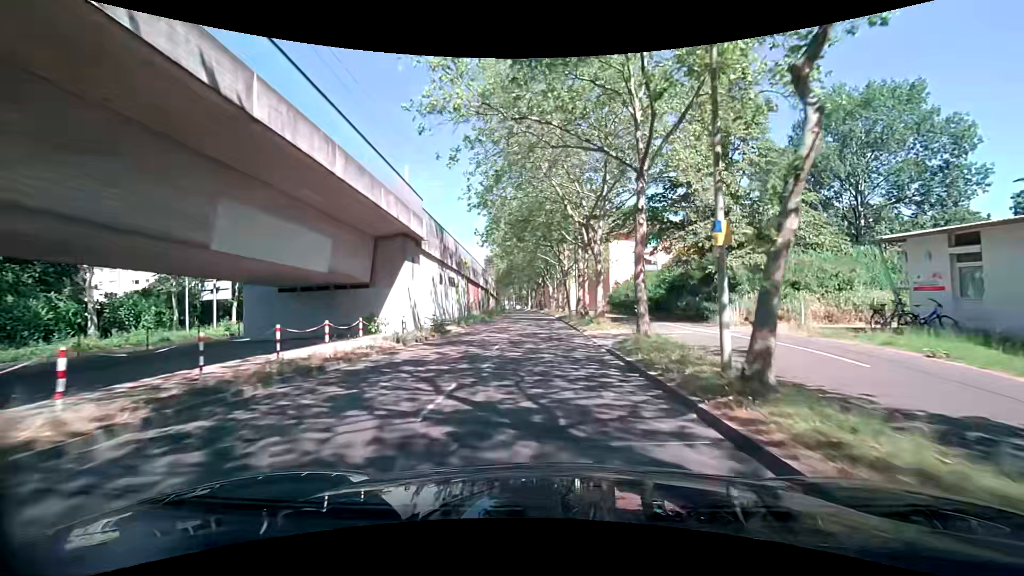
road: tertiary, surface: asphalt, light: Day
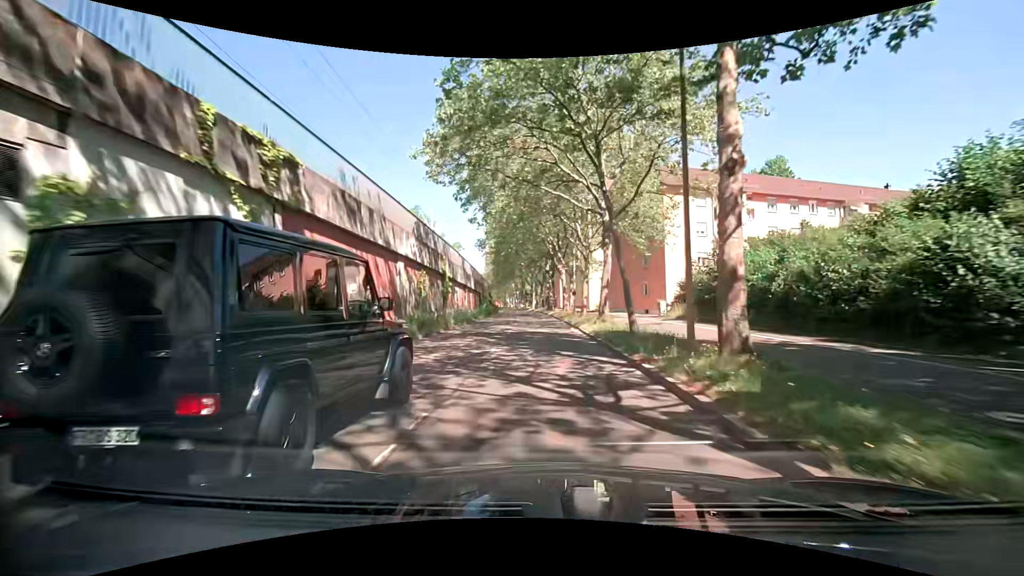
(-0.7, +29.8) m; -2°
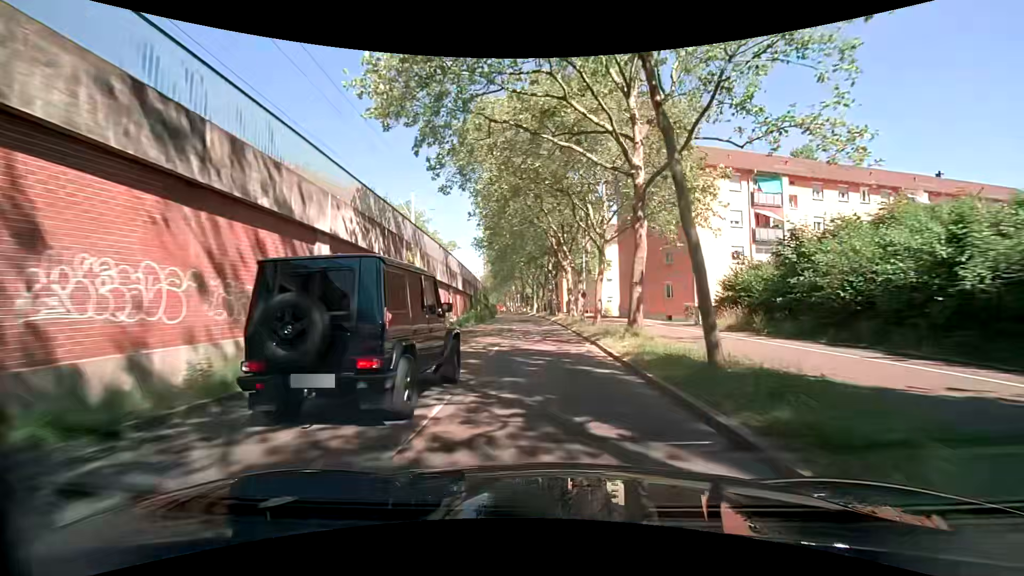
(-0.1, +7.6) m; 0°
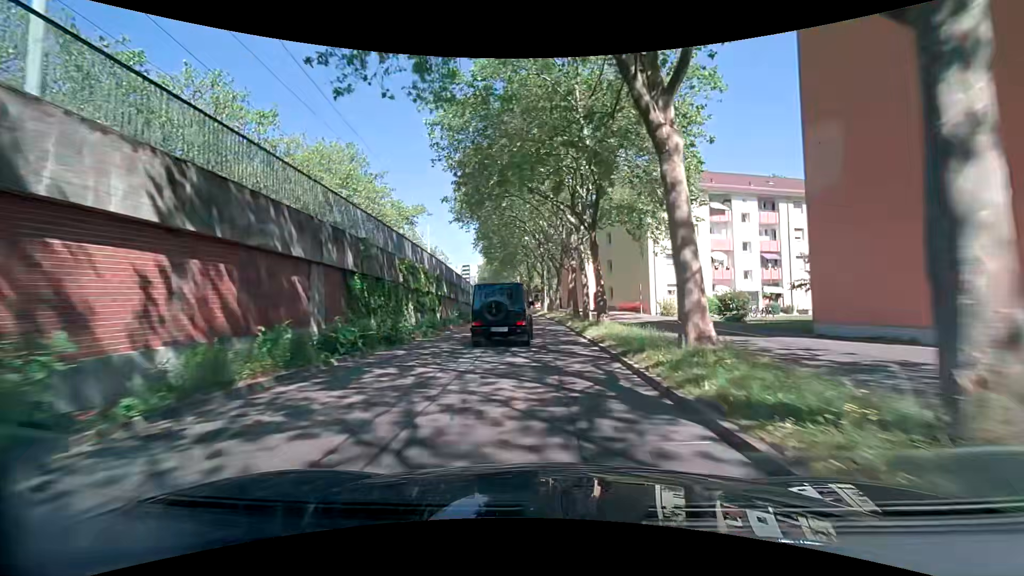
(-0.4, +30.8) m; -2°
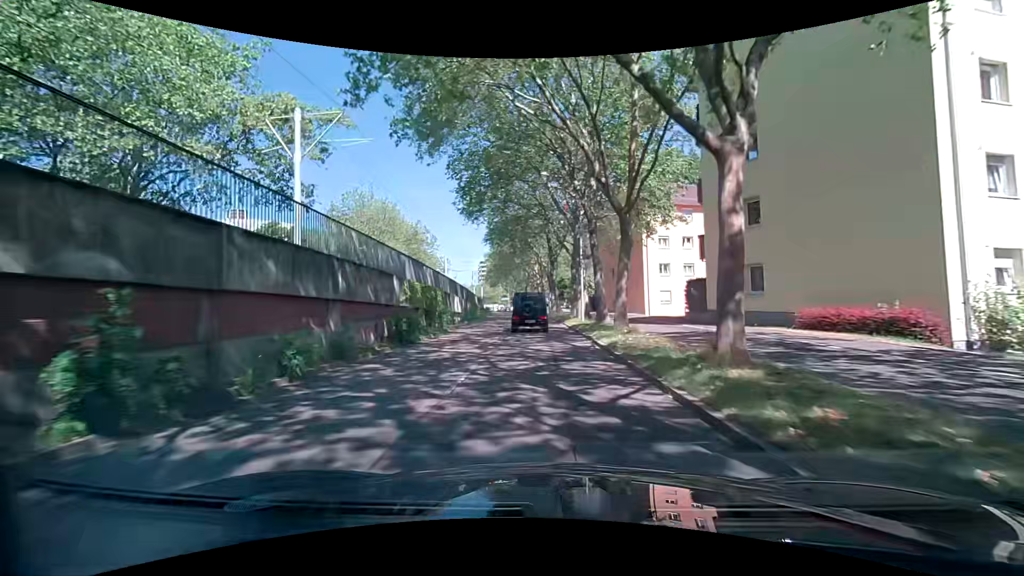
(-0.6, +29.9) m; -3°
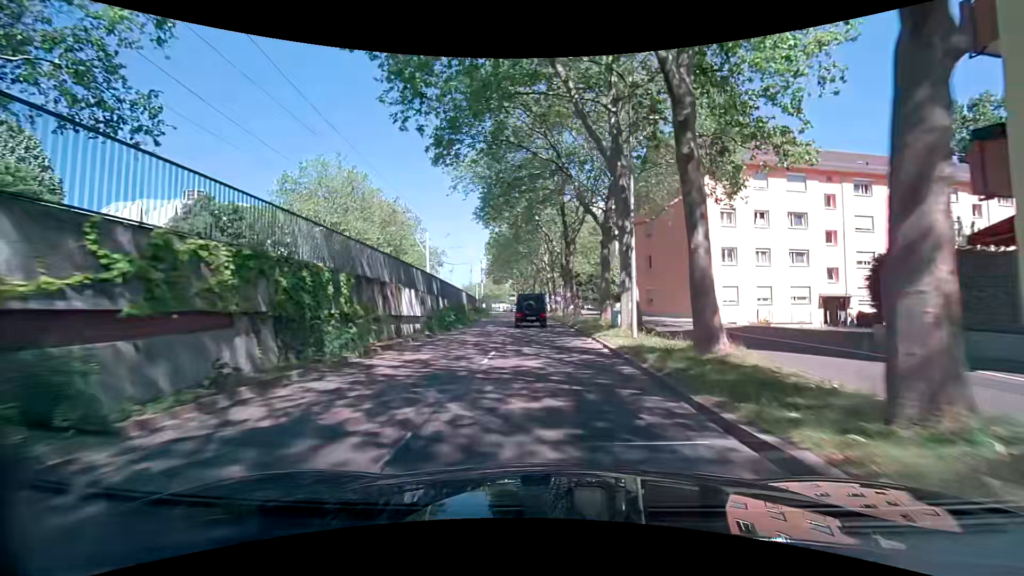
(-0.1, +14.5) m; -1°
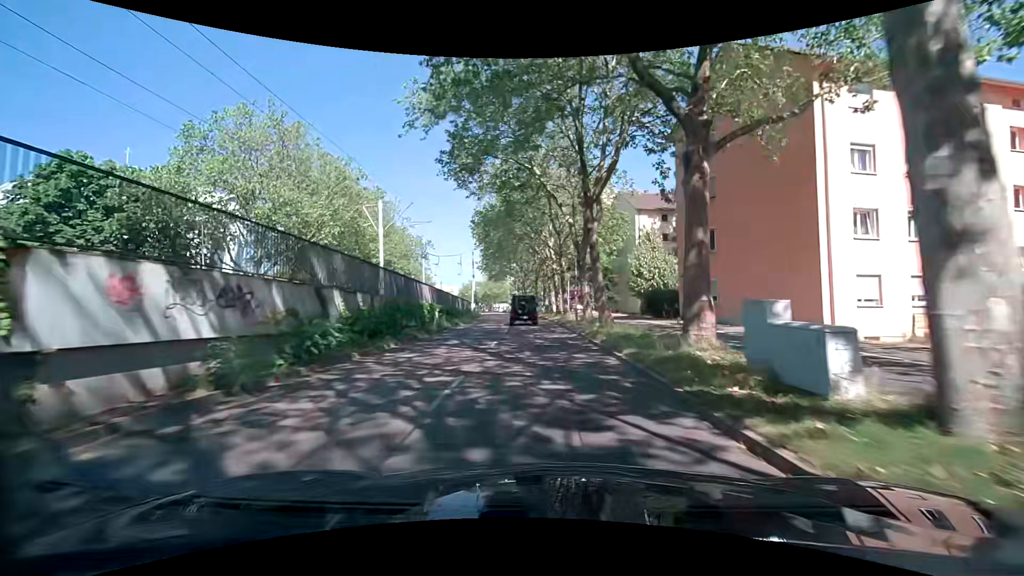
(0.0, +14.2) m; -1°
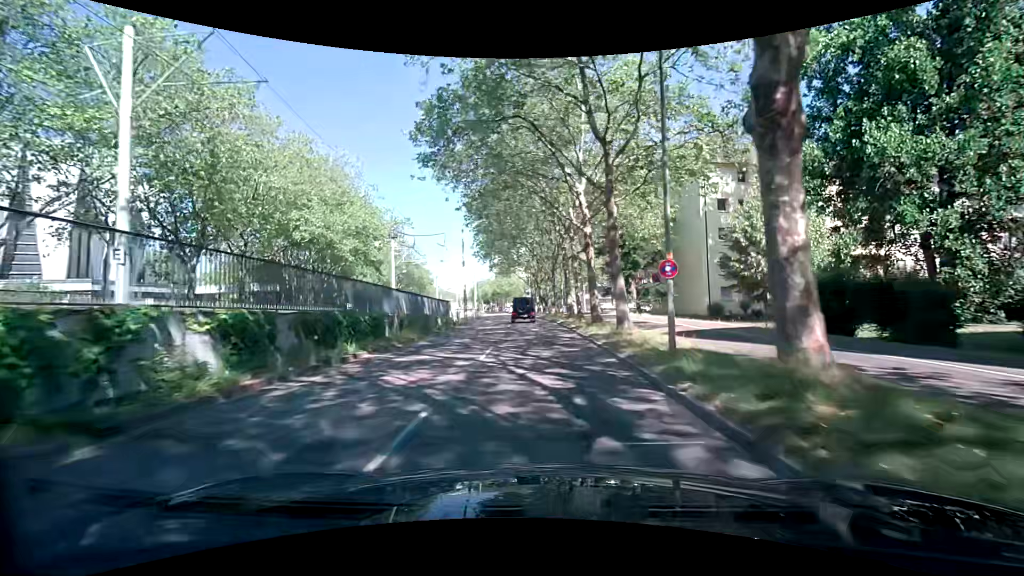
(-0.2, +21.0) m; -2°
(0, +10) (0, +20) (0, +30) (-1, +40) (-2, +50) (-2, +60) (-3, +70) (-4, +80) (-5, +90) (-7, +100) m
